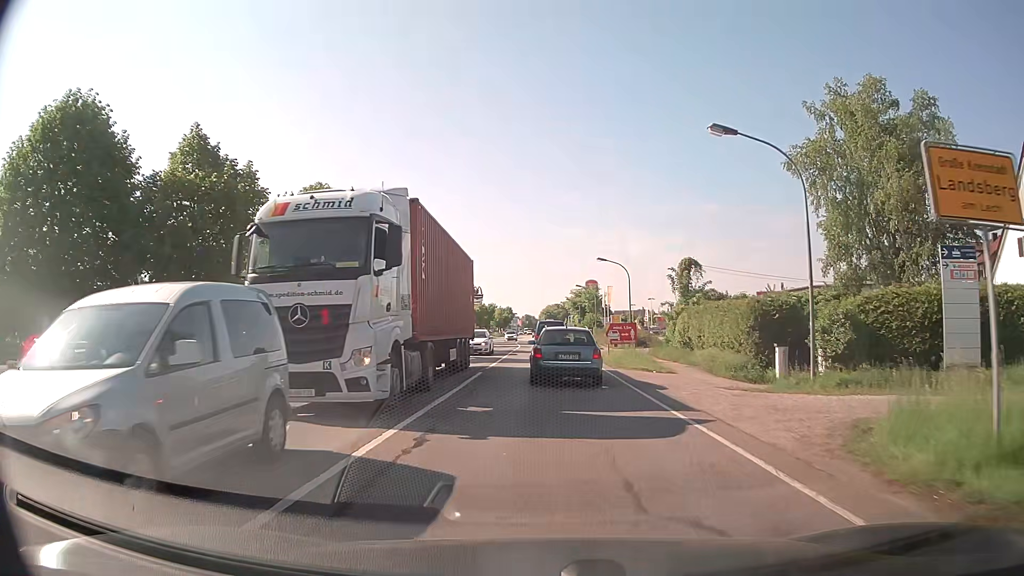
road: secondary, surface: asphalt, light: Day
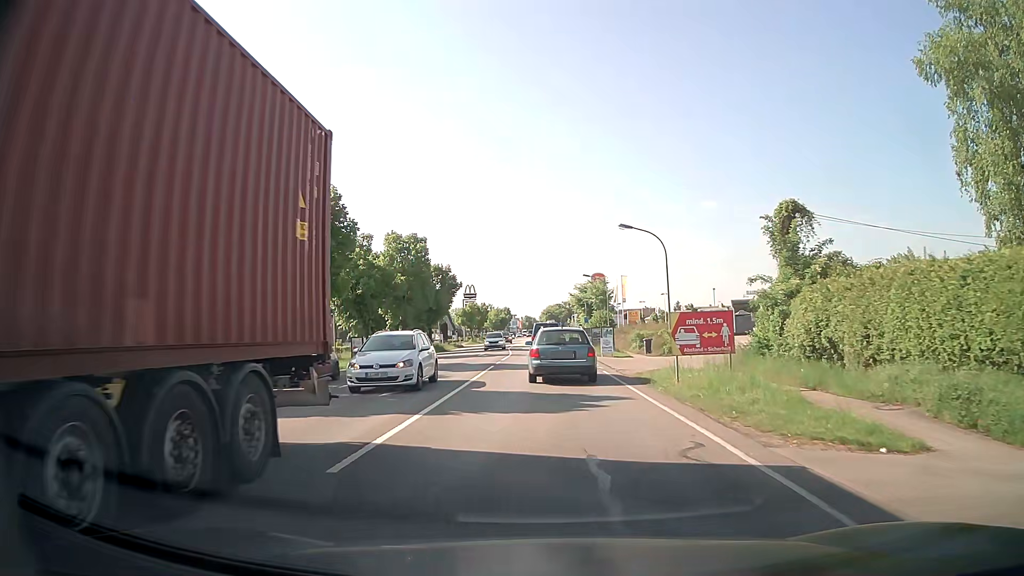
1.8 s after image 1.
(+0.1, +17.3) m; +2°
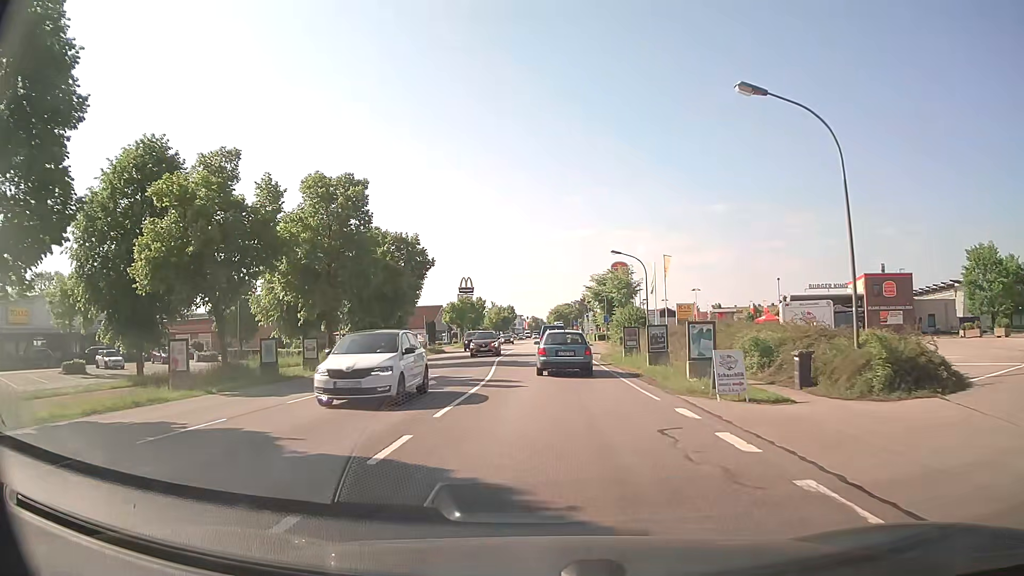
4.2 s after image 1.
(-0.8, +22.5) m; -2°
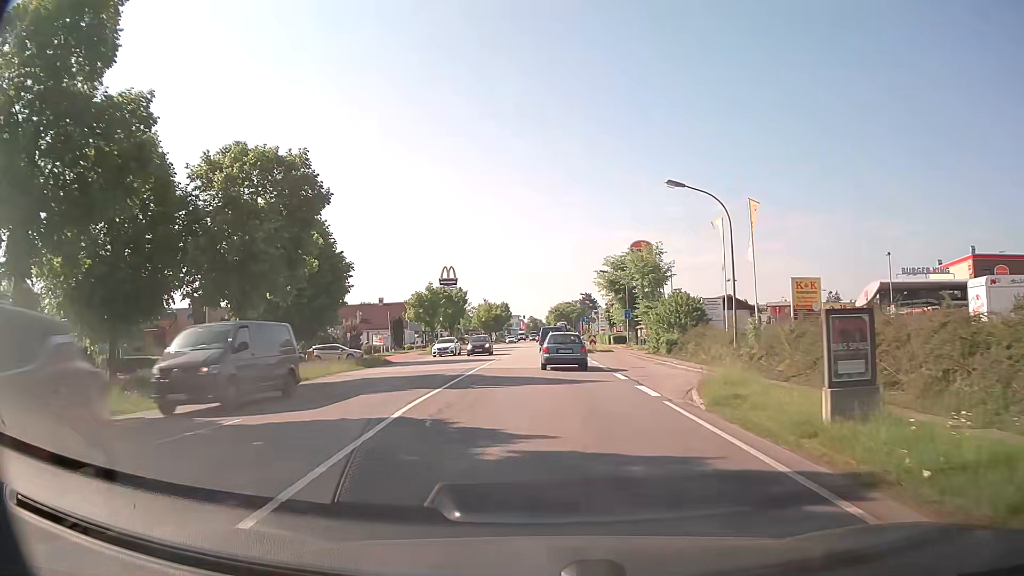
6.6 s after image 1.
(0.0, +23.7) m; 0°
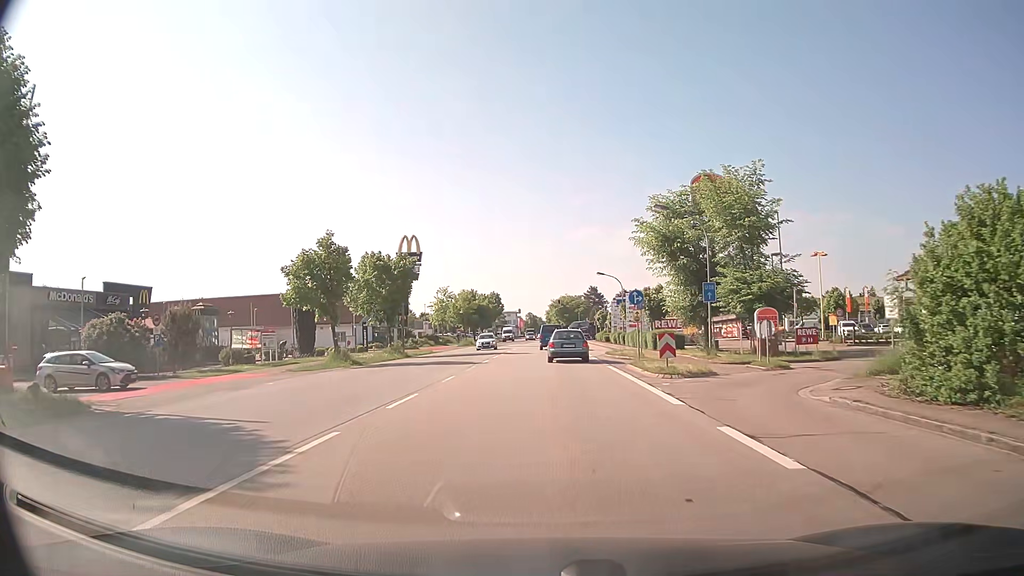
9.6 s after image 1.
(-0.1, +32.2) m; 0°
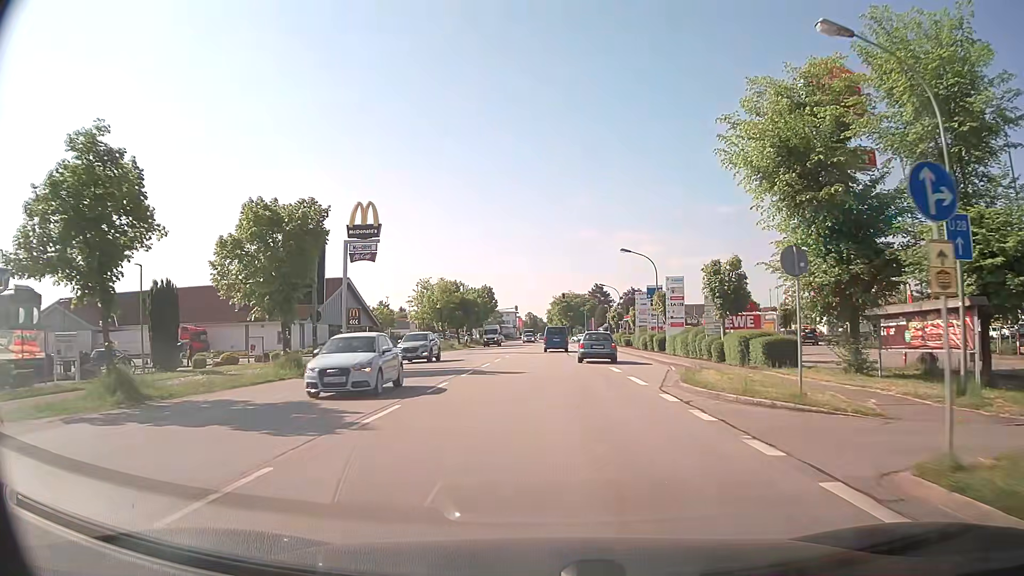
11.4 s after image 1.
(0.0, +20.6) m; 0°
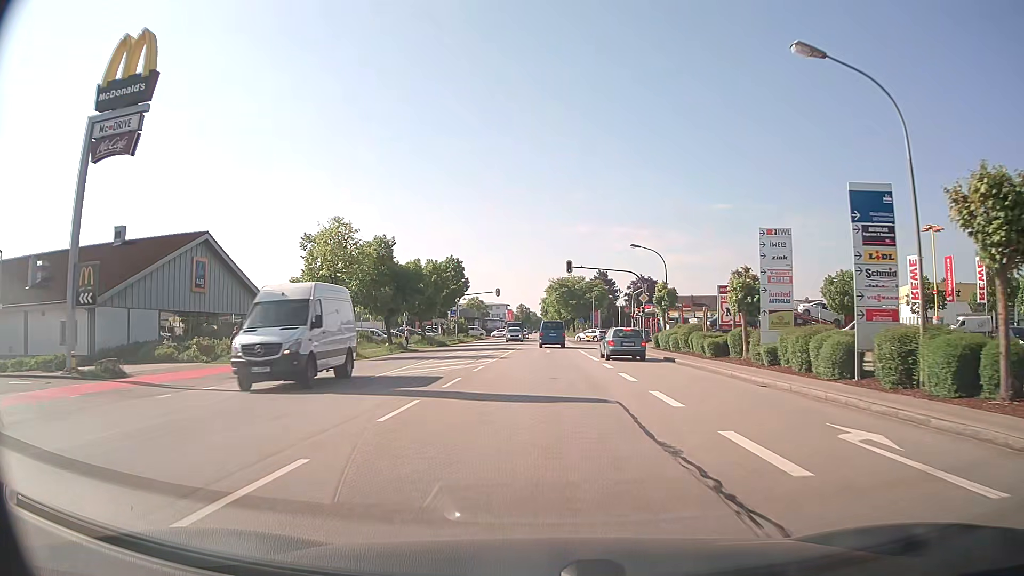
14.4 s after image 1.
(+0.1, +35.9) m; +1°
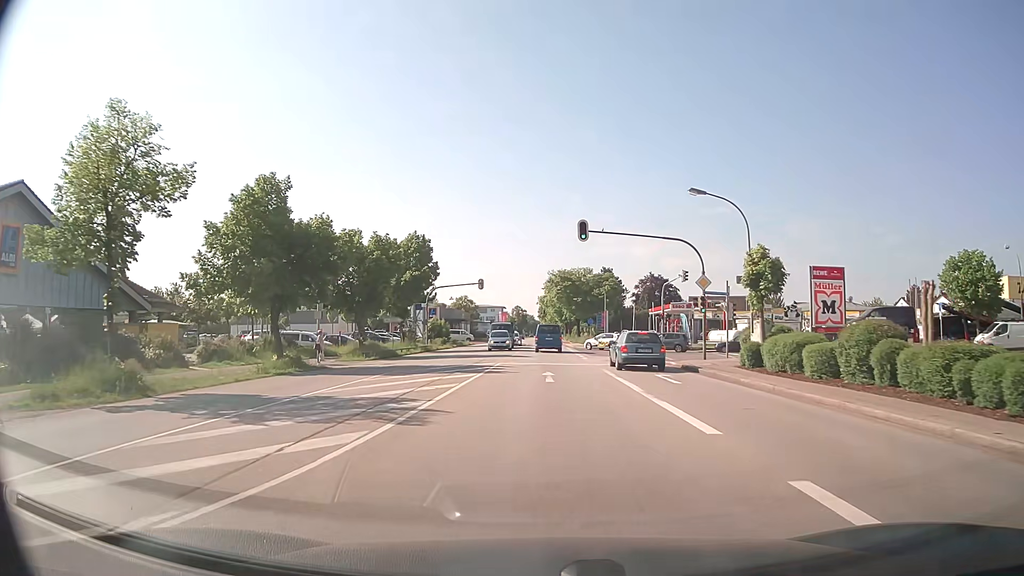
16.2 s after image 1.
(-0.1, +21.1) m; 0°
(0, +10) (0, +20) (0, +30) (0, +40) (0, +50) (0, +60) (0, +70) (0, +80) (0, +90) (0, +100) m
